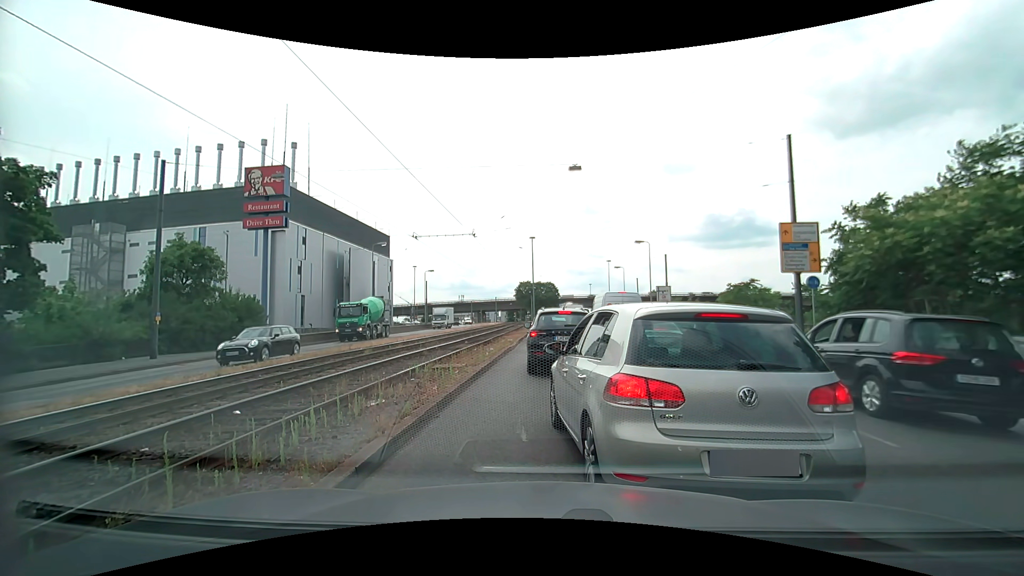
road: primary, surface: asphalt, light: Day
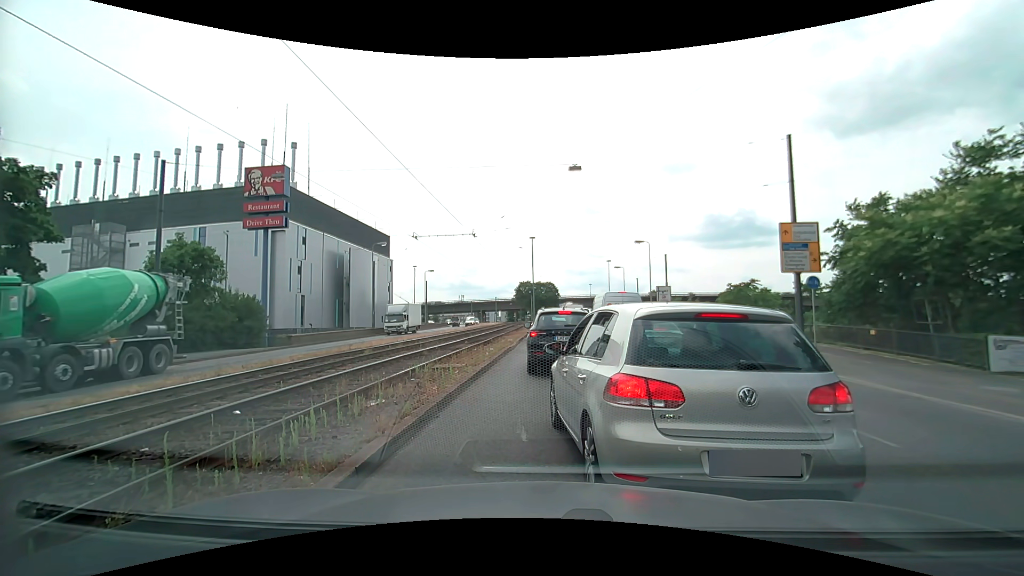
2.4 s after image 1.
(0.0, 0.0) m; 0°
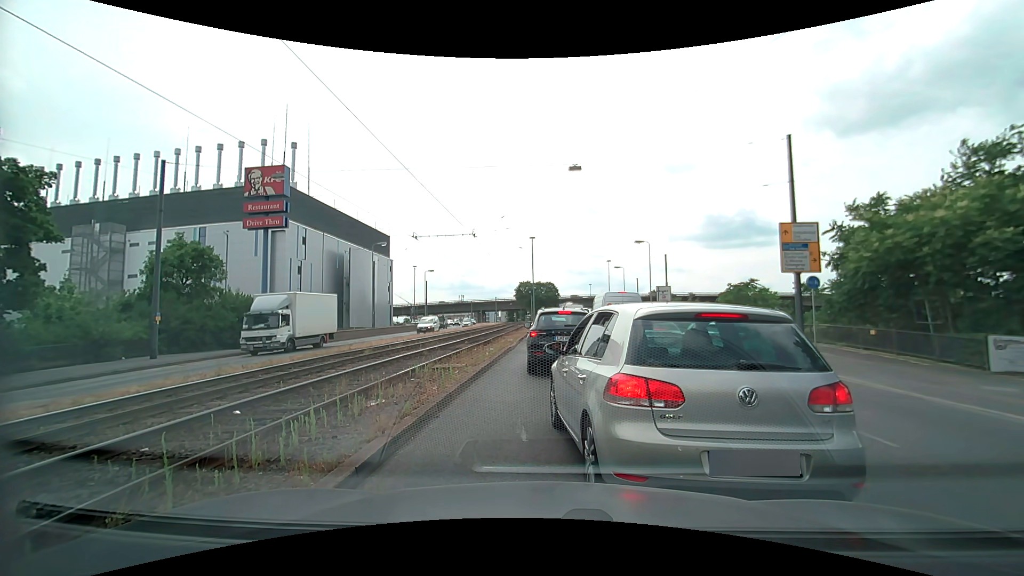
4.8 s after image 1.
(0.0, 0.0) m; 0°
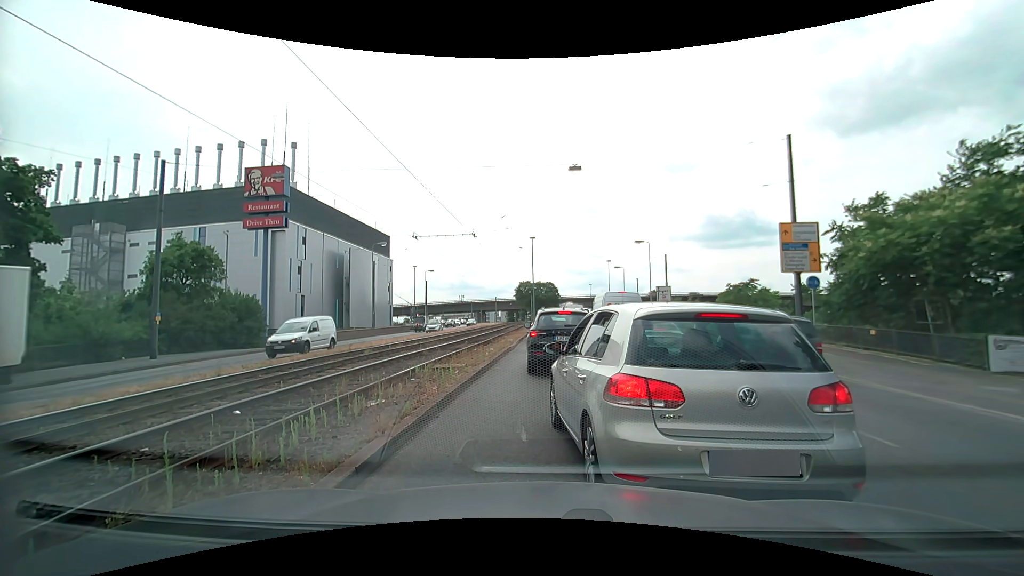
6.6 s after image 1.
(0.0, 0.0) m; 0°
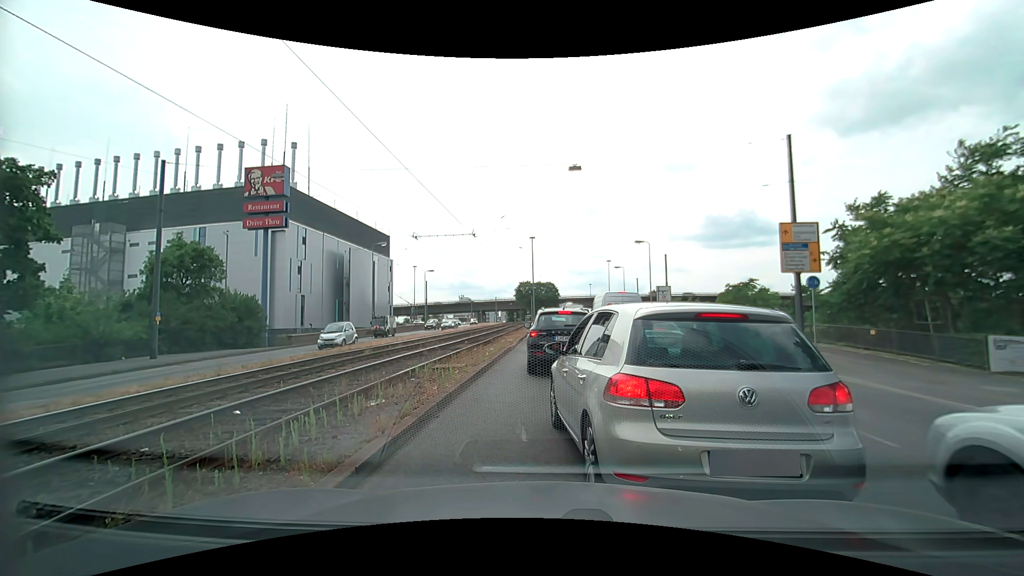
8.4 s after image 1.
(0.0, 0.0) m; 0°
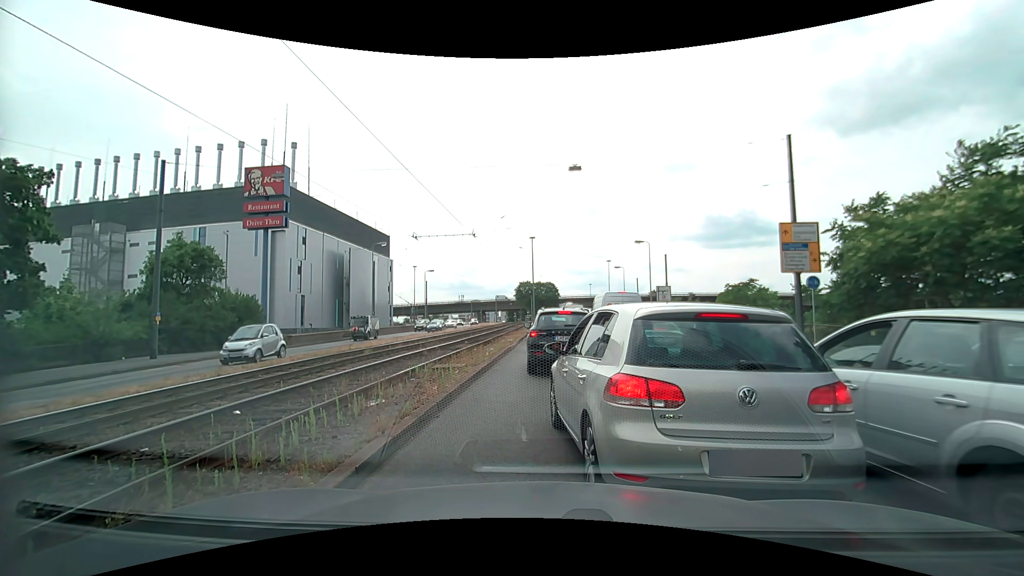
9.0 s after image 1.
(0.0, 0.0) m; 0°
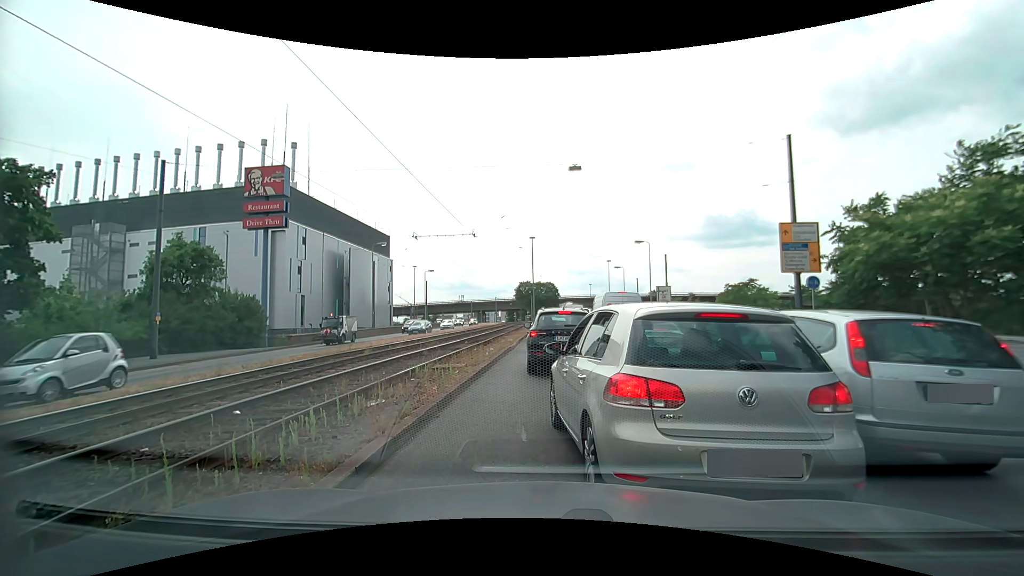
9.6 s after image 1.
(0.0, 0.0) m; 0°
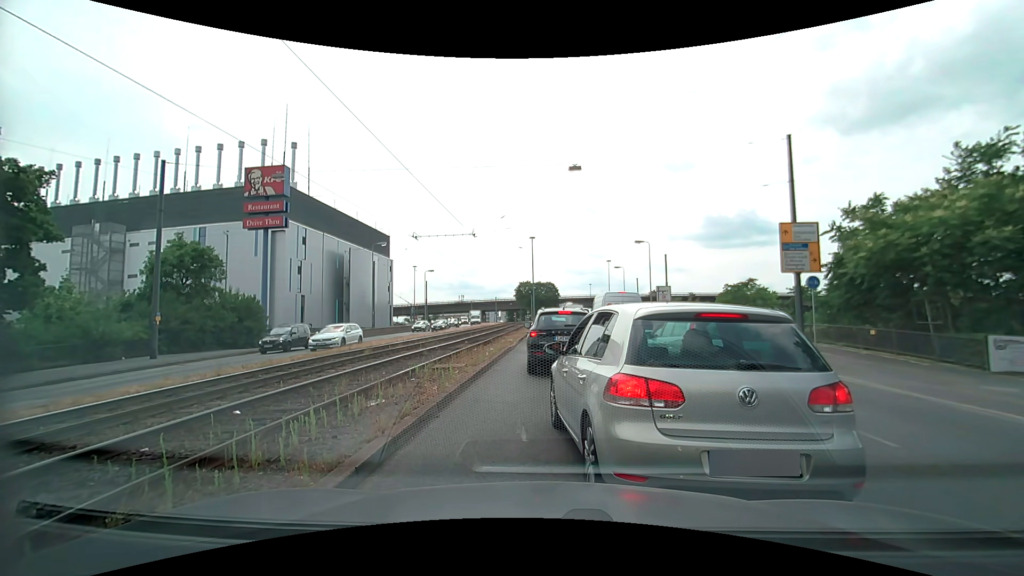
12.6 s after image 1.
(0.0, 0.0) m; 0°
